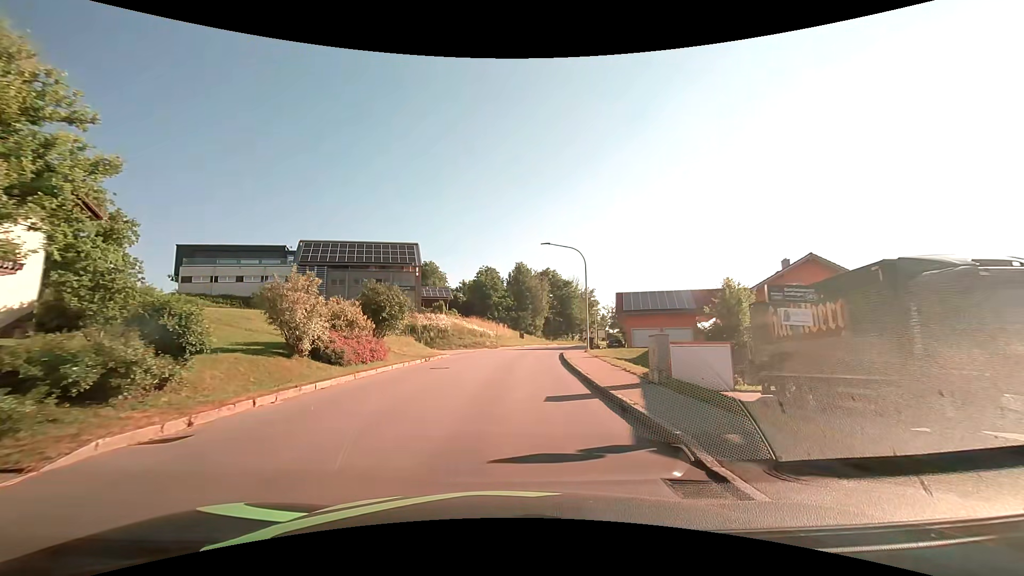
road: tertiary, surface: asphalt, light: Day
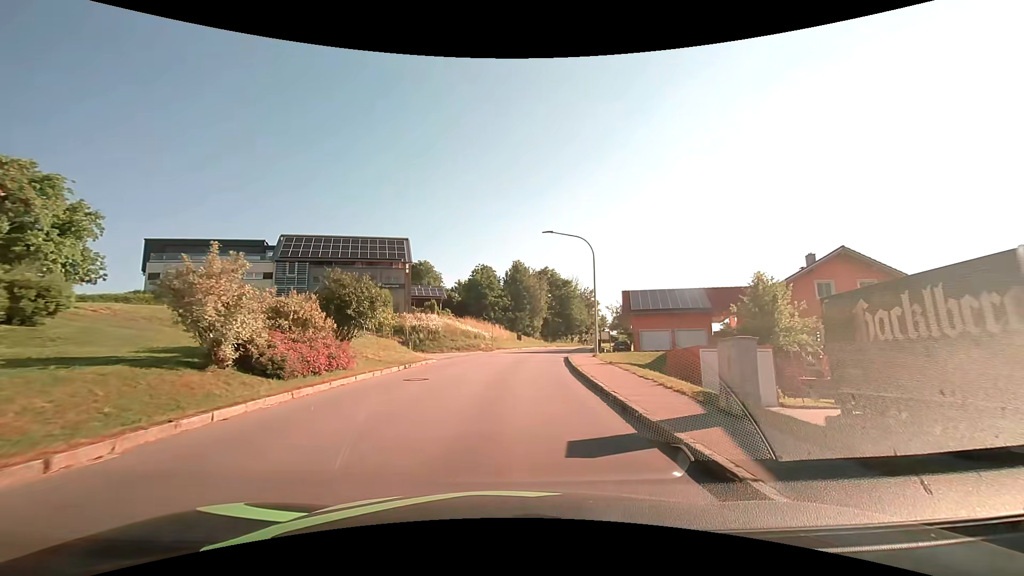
(0.0, +4.4) m; 0°
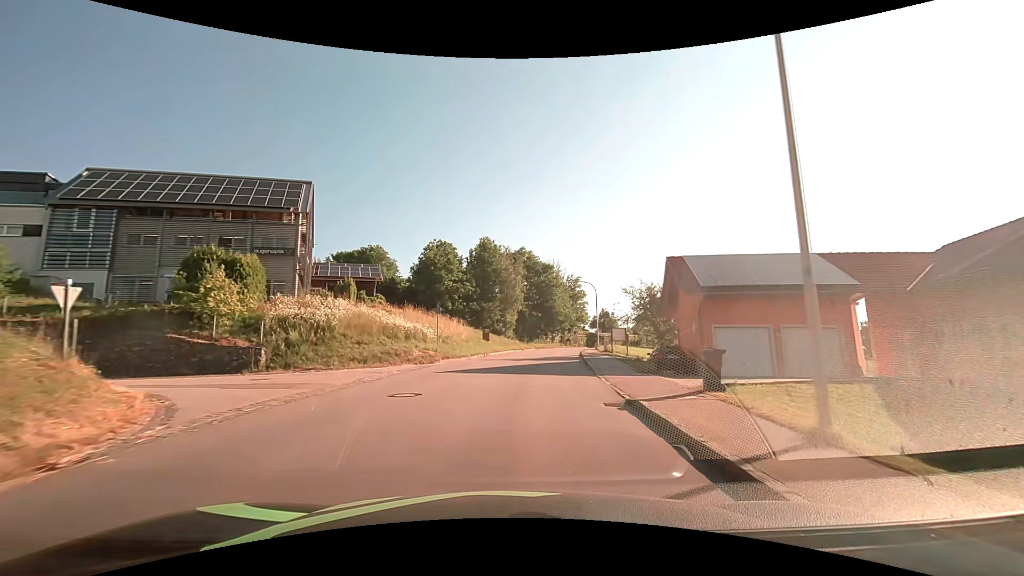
(+0.7, +22.3) m; +4°
(0, +10) (+1, +20) (+2, +30) (+3, +40) (+5, +50) (+7, +59) (+9, +69) (+12, +79) (+15, +88) (+19, +98) m
